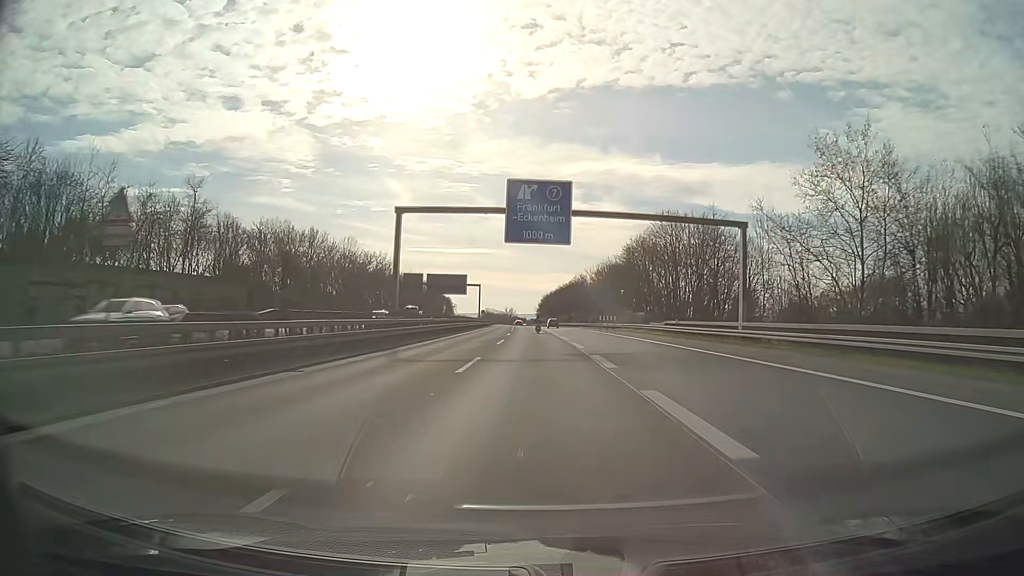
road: motorway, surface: asphalt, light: Day
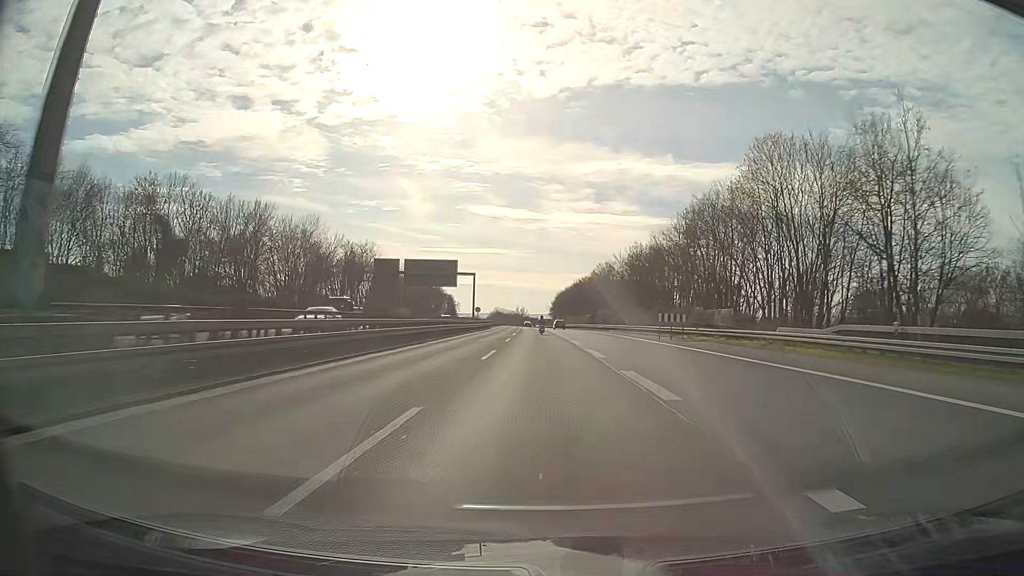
(-0.4, +31.3) m; -1°
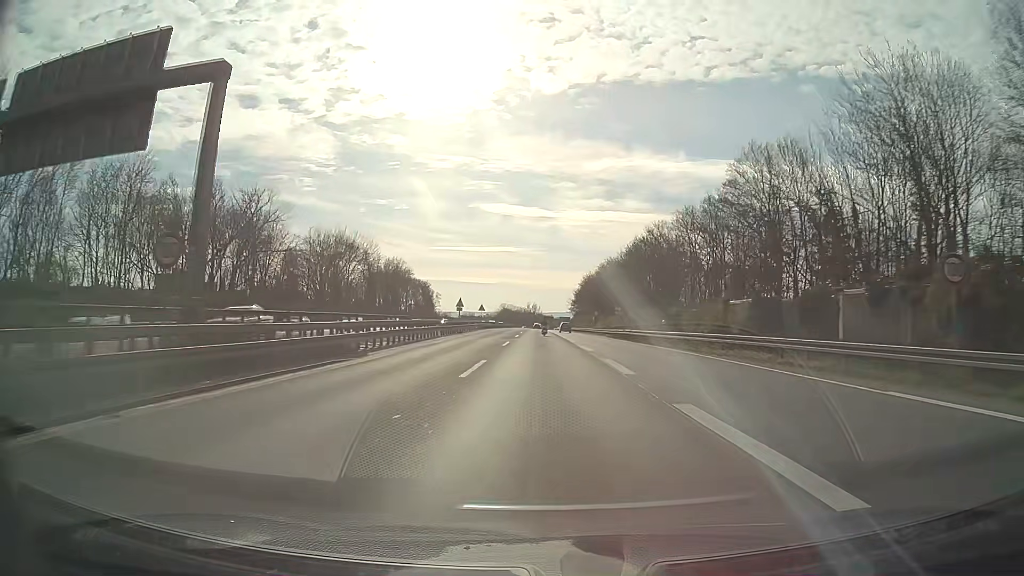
(-1.0, +78.5) m; -1°
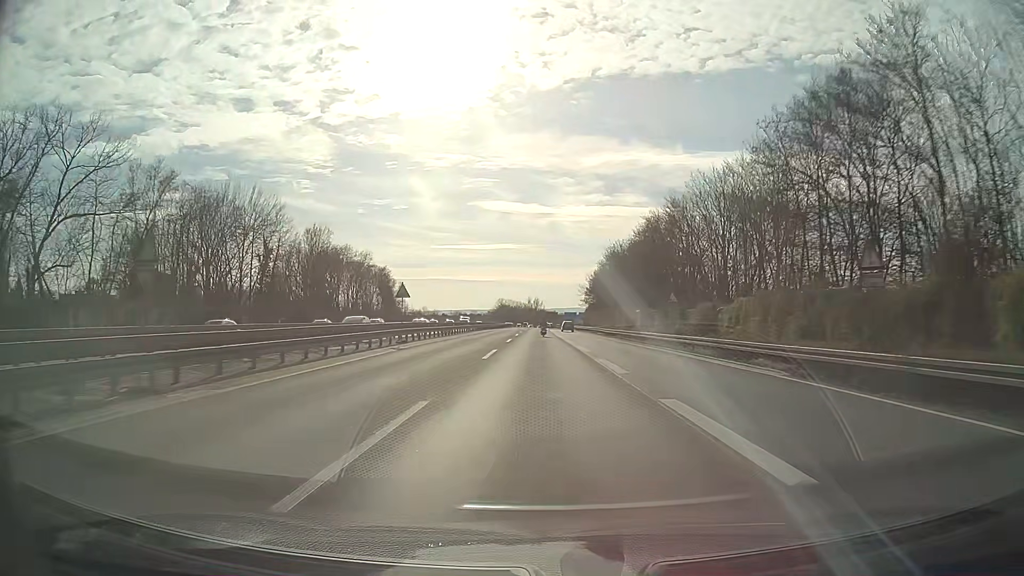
(0.0, +47.1) m; 0°
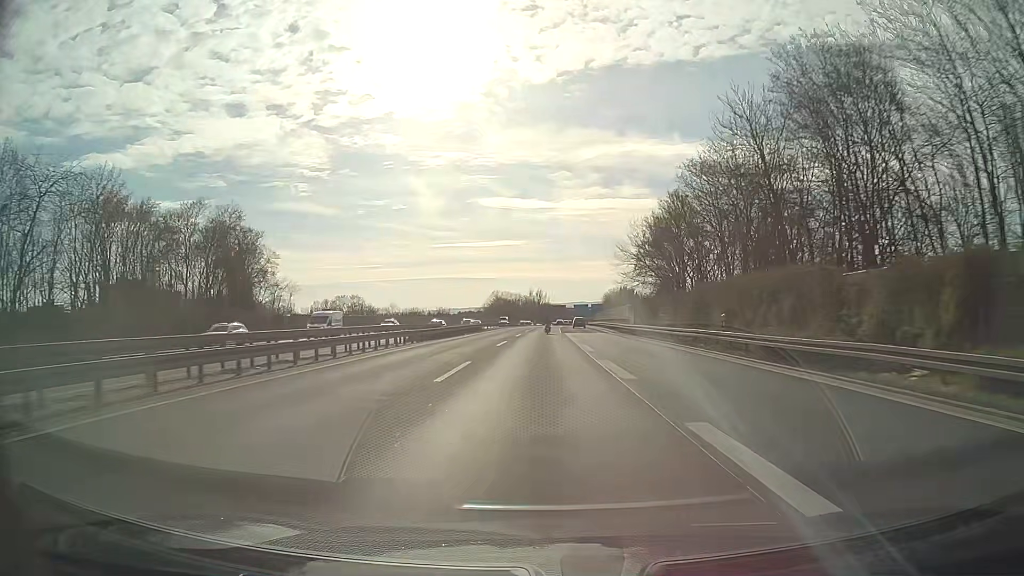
(0.0, +62.9) m; 0°
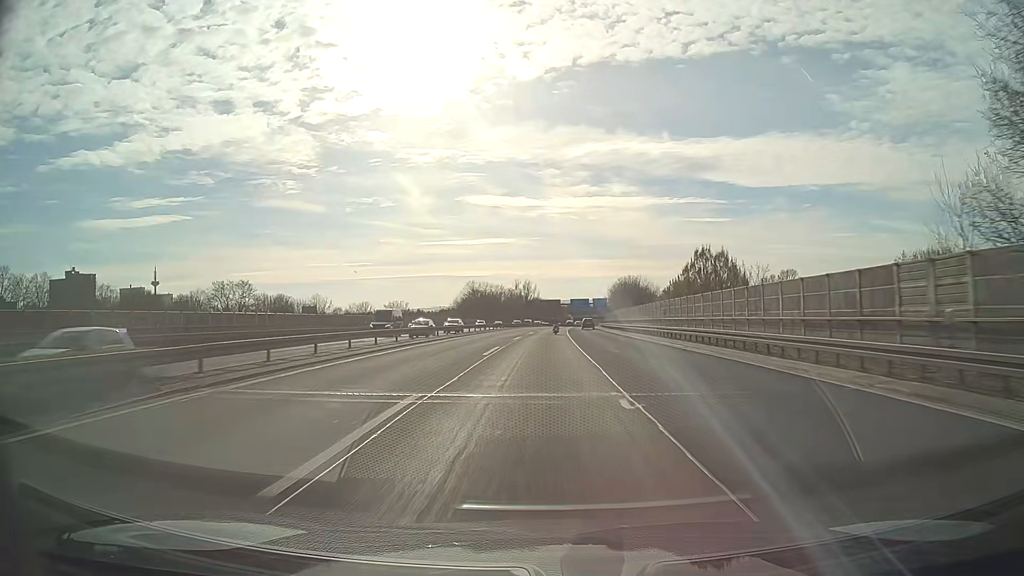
(+0.1, +62.8) m; +1°
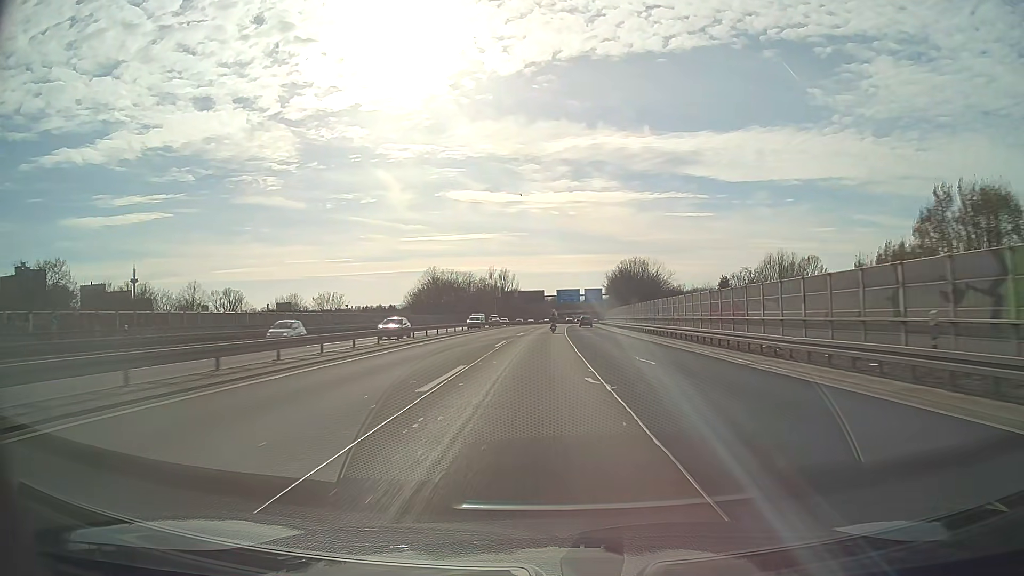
(+0.6, +46.9) m; +1°
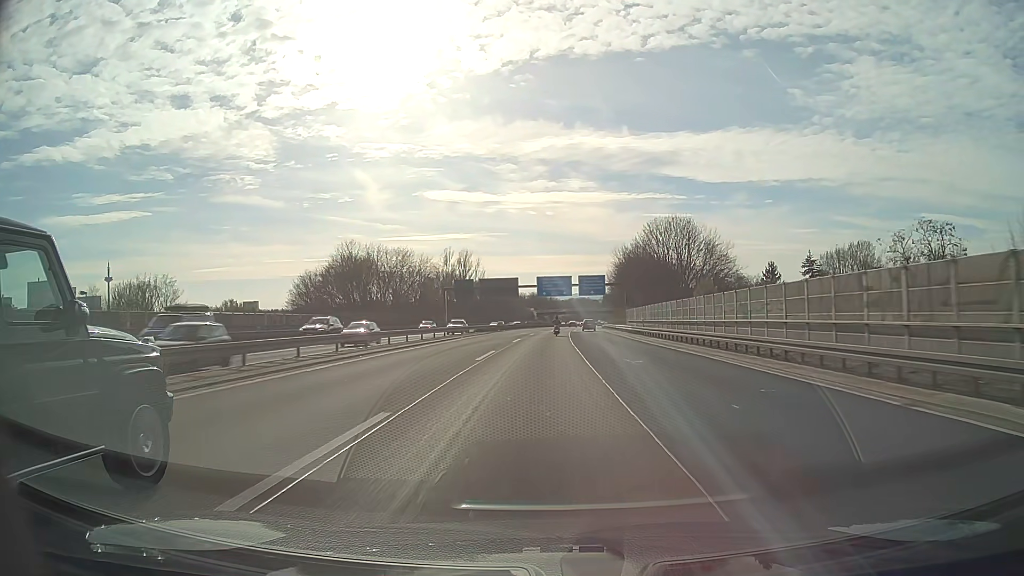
(+1.0, +62.6) m; +2°
(0, +10) (0, +20) (0, +30) (+1, +40) (+1, +50) (+1, +60) (+2, +70) (+2, +80) (+3, +90) (+3, +100) m
